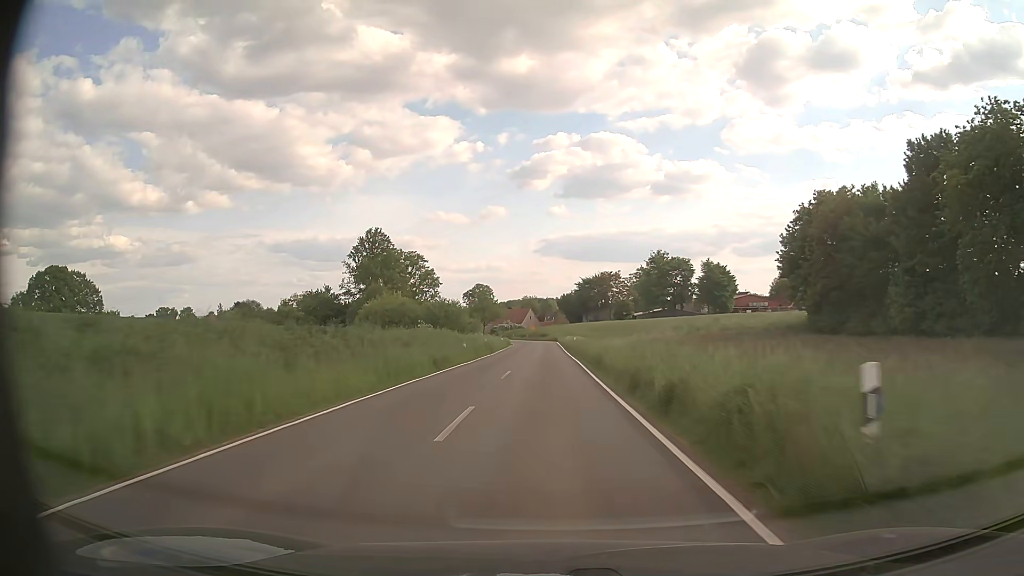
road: secondary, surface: asphalt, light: Day
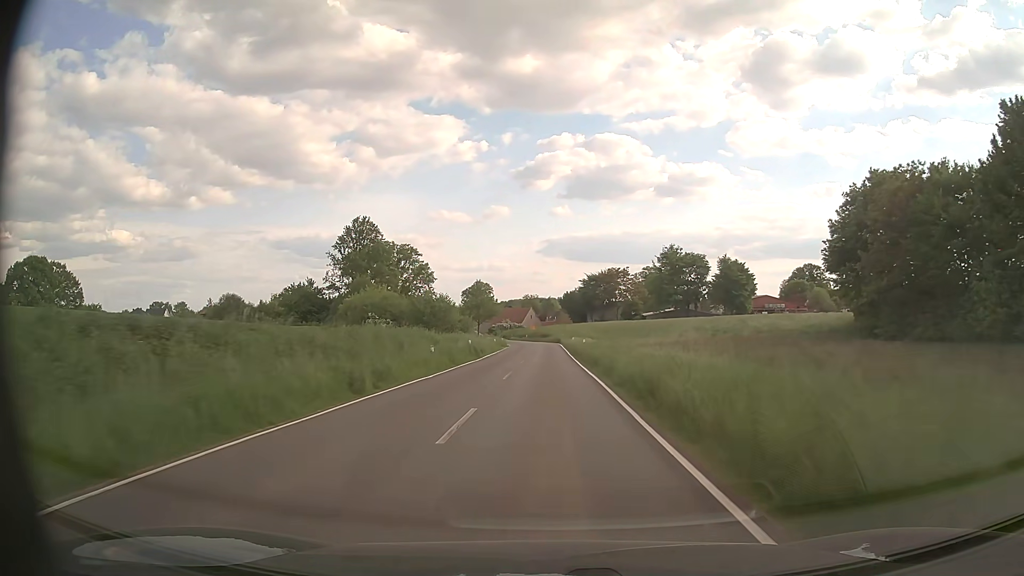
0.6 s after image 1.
(0.0, +12.0) m; 0°
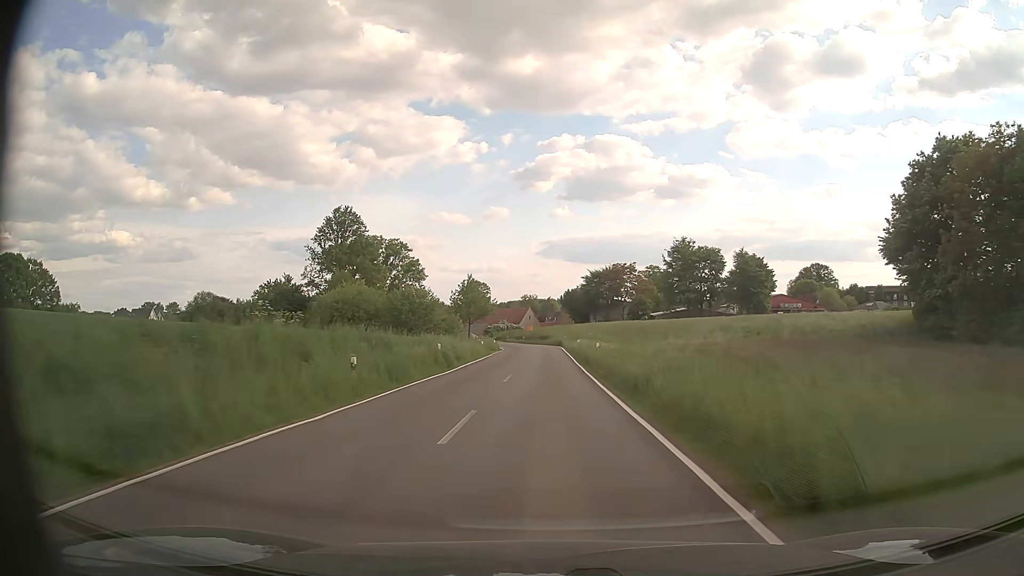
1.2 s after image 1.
(0.0, +11.9) m; 0°
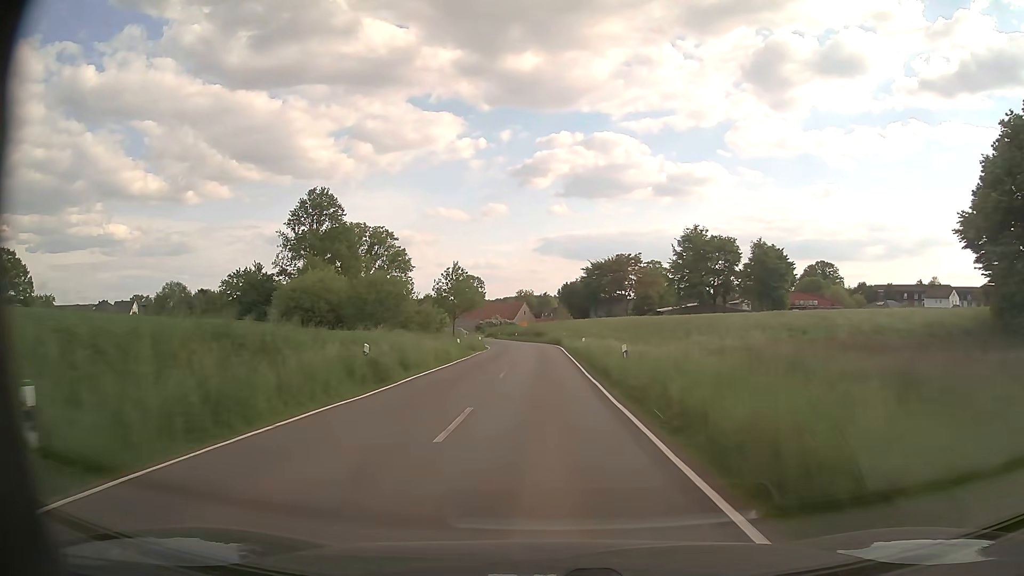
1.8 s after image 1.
(0.0, +11.9) m; 0°
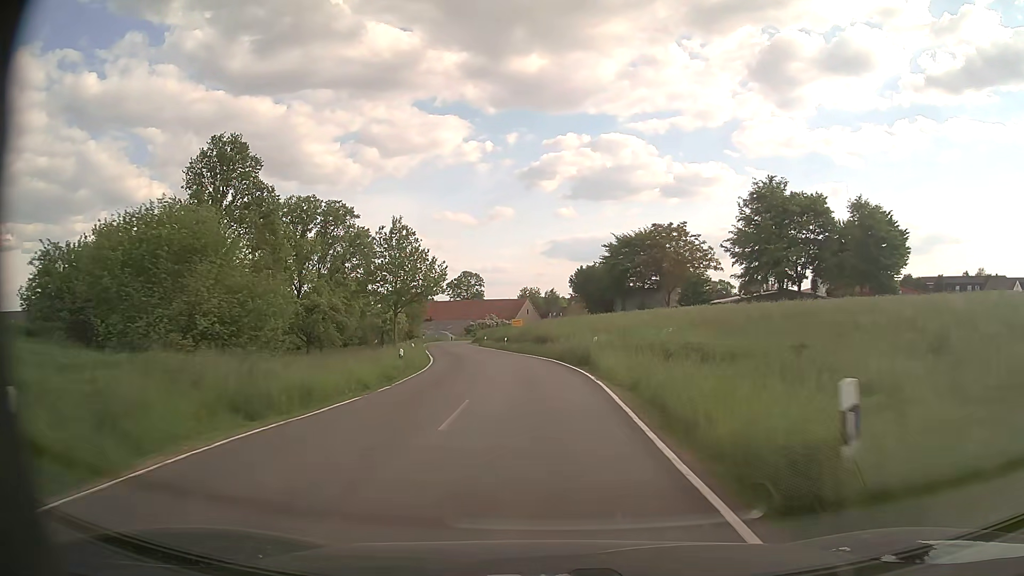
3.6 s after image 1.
(0.0, +34.8) m; -1°
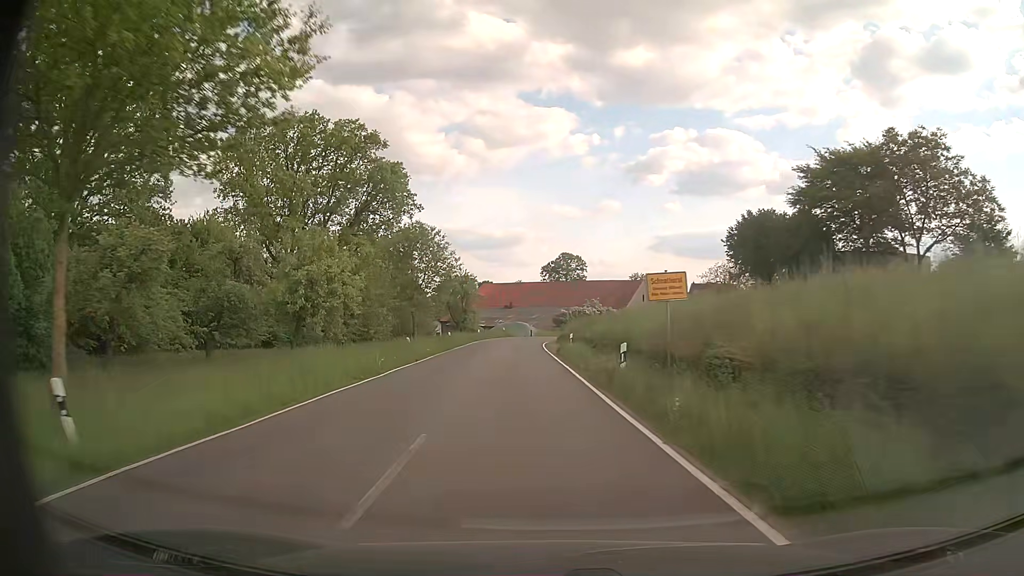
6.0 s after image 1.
(-2.4, +40.1) m; -9°
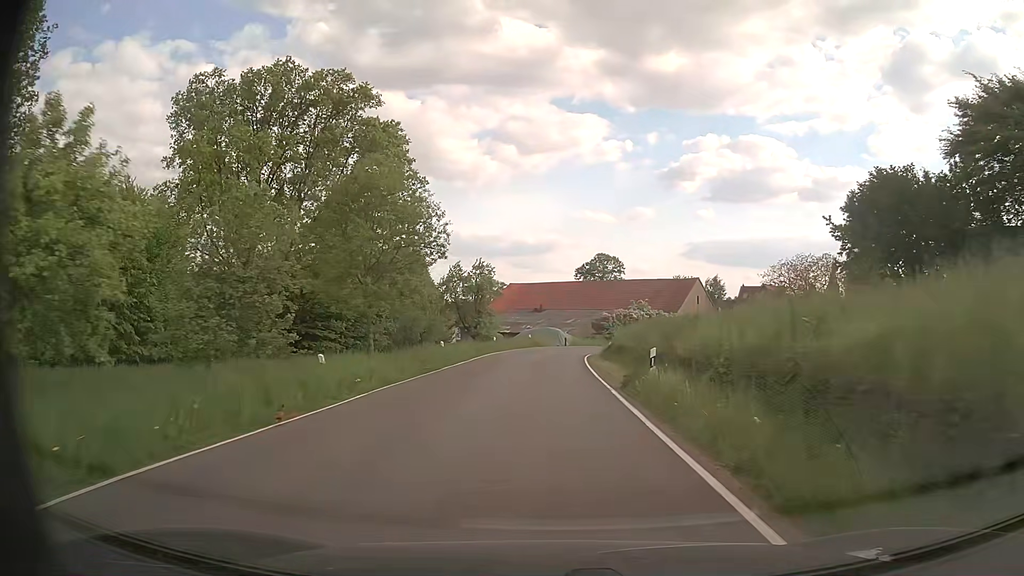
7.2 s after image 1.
(-0.5, +16.8) m; -3°
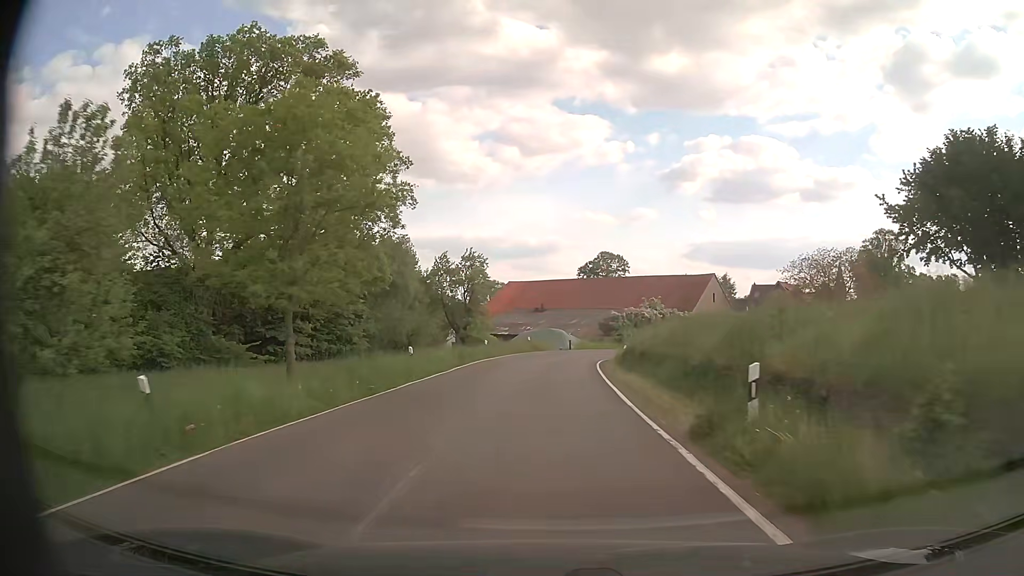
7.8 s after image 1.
(0.0, +7.9) m; 0°
(0, +10) (0, +20) (+1, +30) (+2, +40) (+5, +49) (+10, +58) (+15, +66) (+22, +74) (+28, +82) (+34, +90) m
